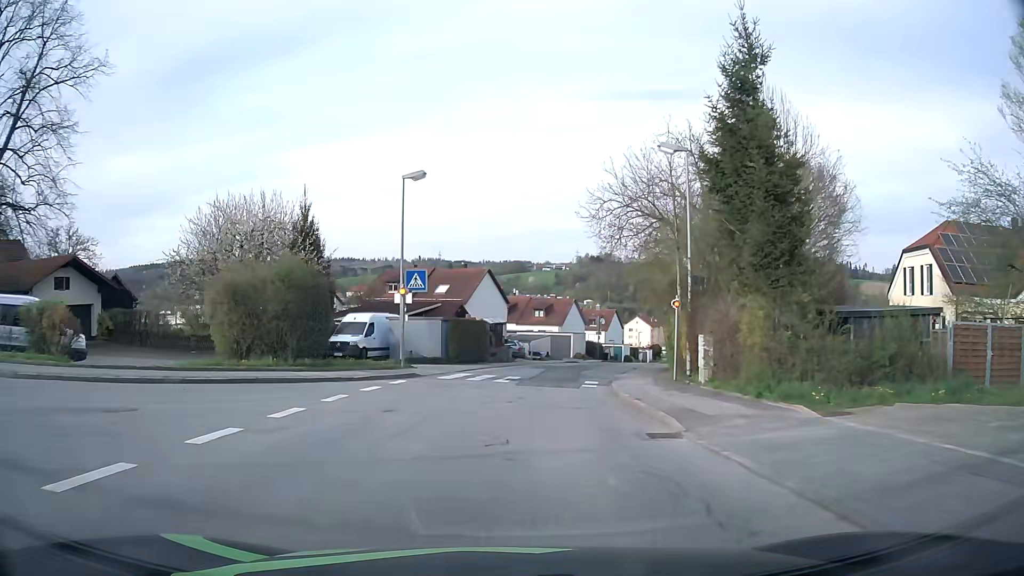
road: unclassified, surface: asphalt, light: Day
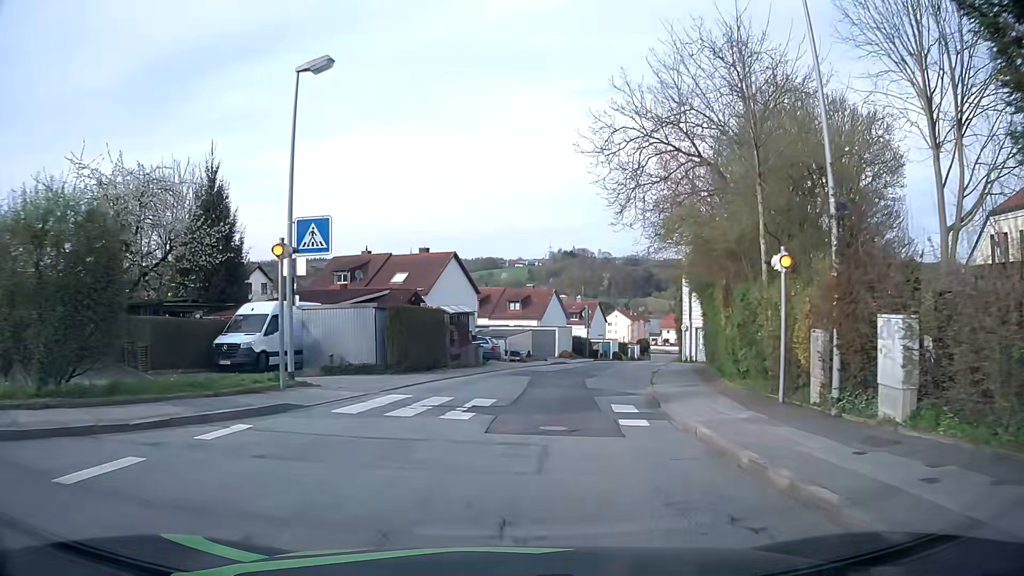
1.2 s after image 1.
(+0.2, +11.7) m; +2°
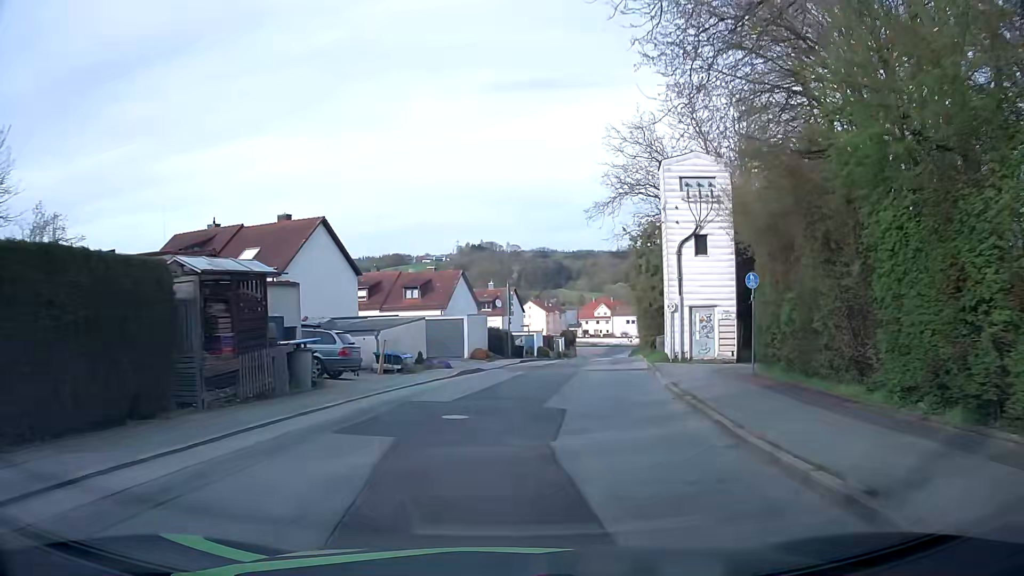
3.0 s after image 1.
(+1.0, +17.1) m; +7°
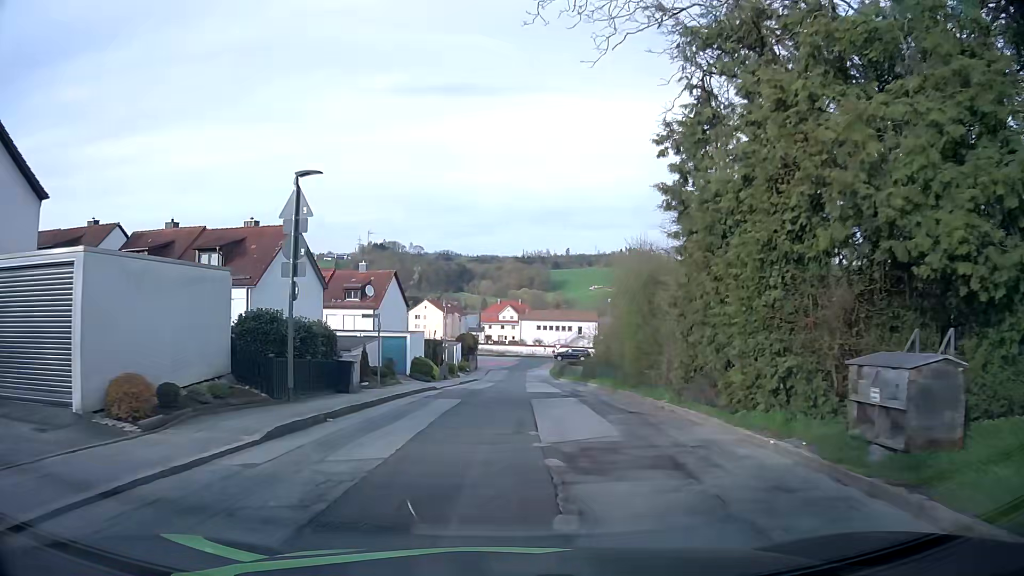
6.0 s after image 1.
(+2.5, +27.5) m; +9°
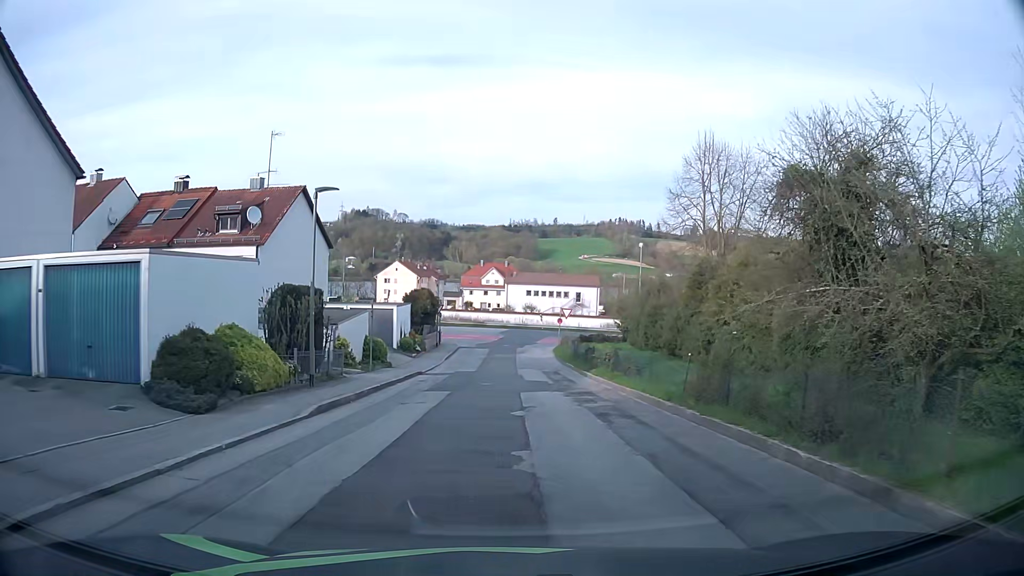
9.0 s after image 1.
(+0.3, +27.0) m; +1°
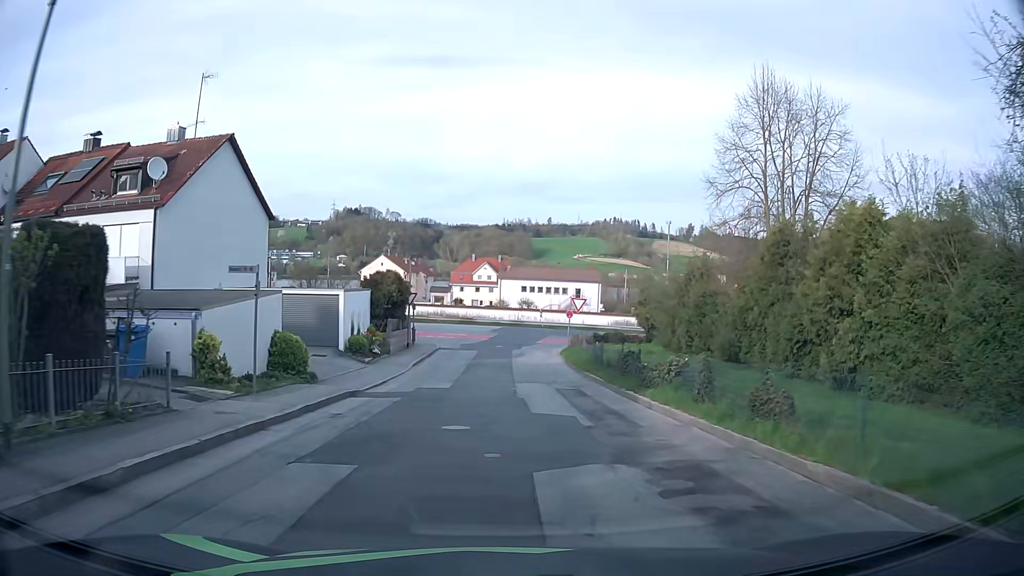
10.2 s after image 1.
(+0.1, +11.2) m; 0°
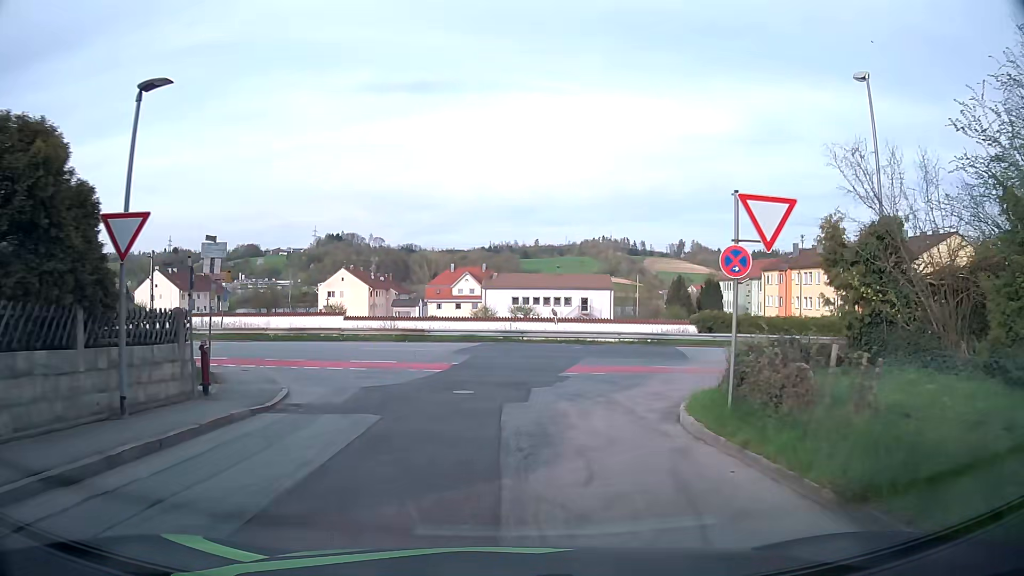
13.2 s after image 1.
(+0.7, +26.8) m; +3°
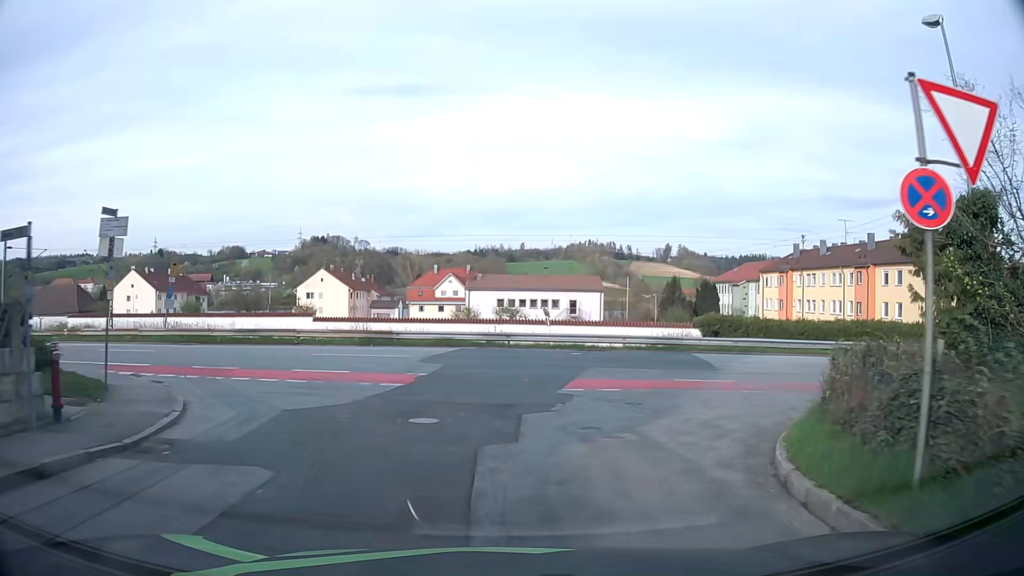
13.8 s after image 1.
(0.0, +4.4) m; 0°
(+1, +10) (+8, +17) (+18, +16) (+28, +15) (+38, +14) (+48, +12) (+58, +11) (+68, +9) (+77, +7) (+87, +6) m
